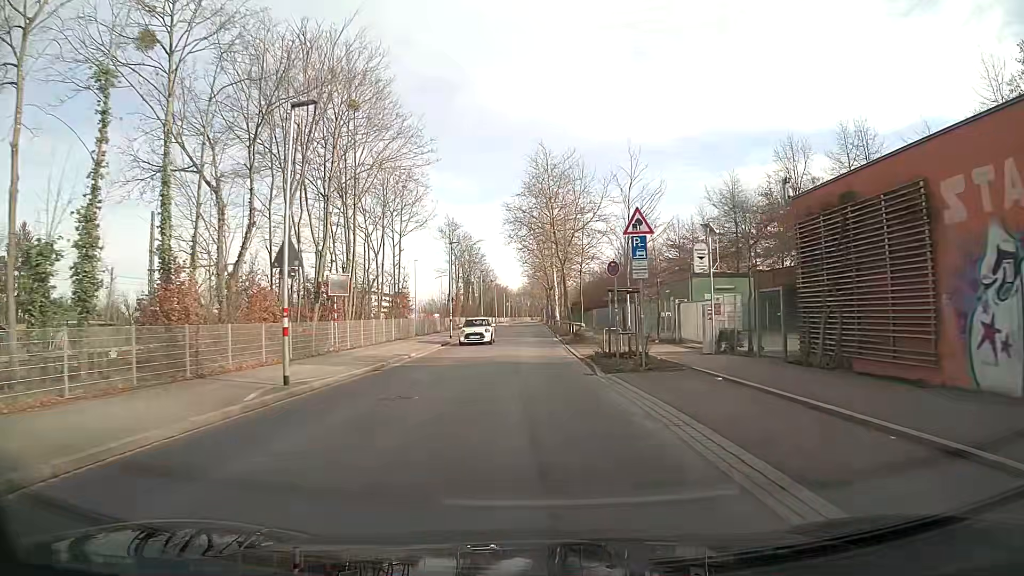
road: tertiary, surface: asphalt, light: Day
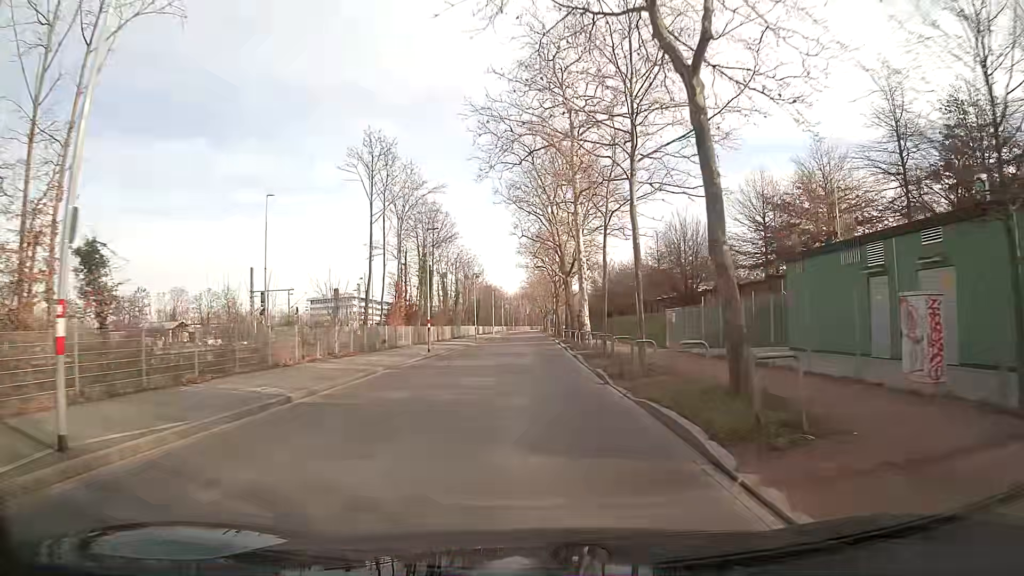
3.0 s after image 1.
(-0.1, +37.4) m; 0°
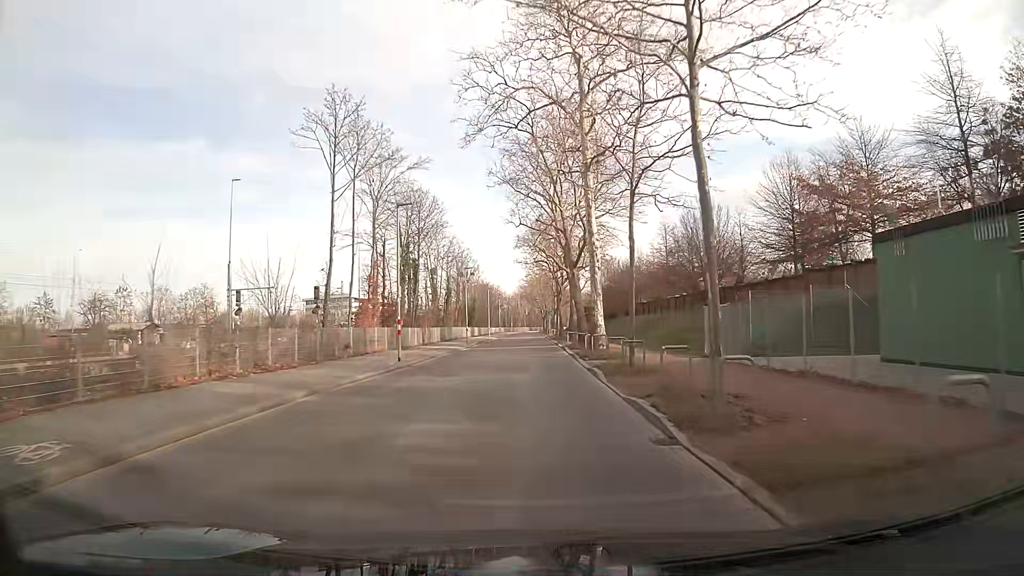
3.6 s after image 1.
(0.0, +7.4) m; 0°
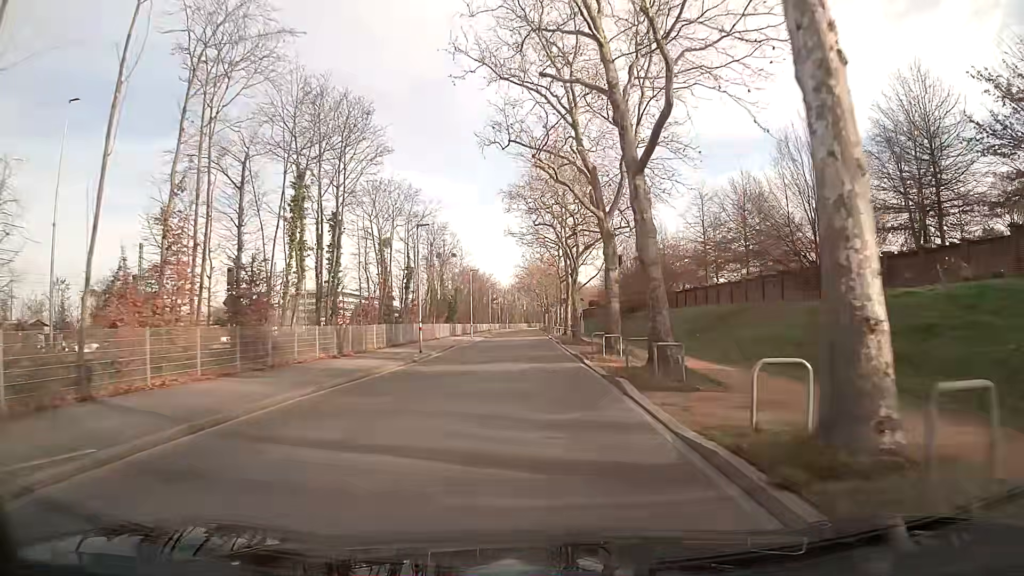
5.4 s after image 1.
(0.0, +22.4) m; 0°
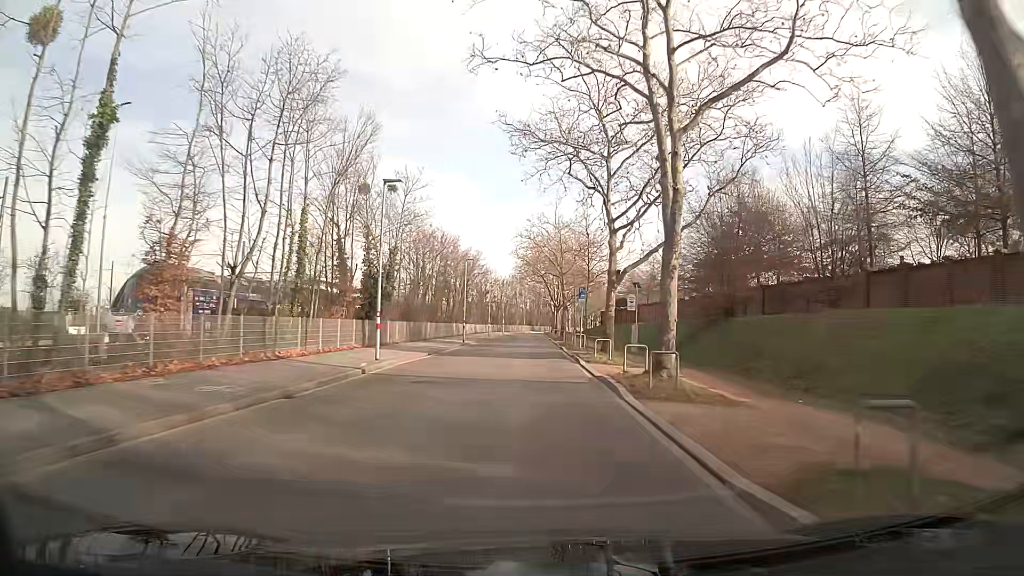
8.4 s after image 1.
(-0.1, +37.6) m; 0°
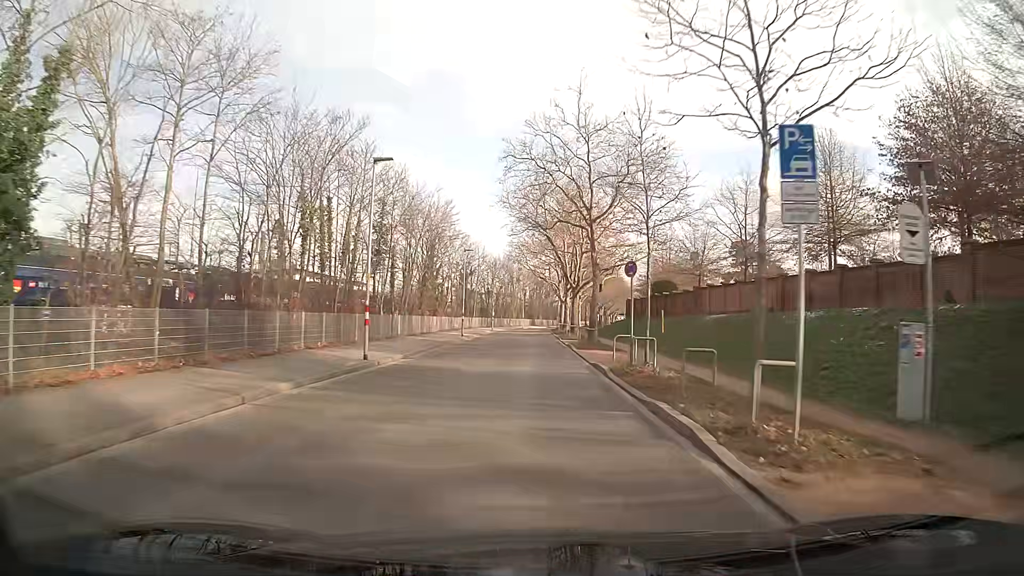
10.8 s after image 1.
(0.0, +30.1) m; 0°
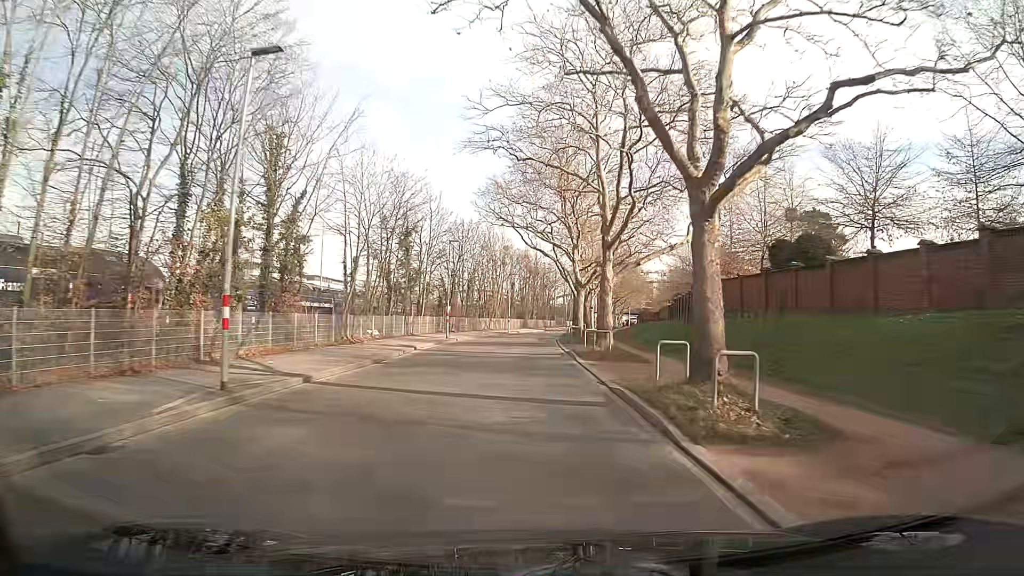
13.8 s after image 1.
(+0.2, +37.2) m; +1°
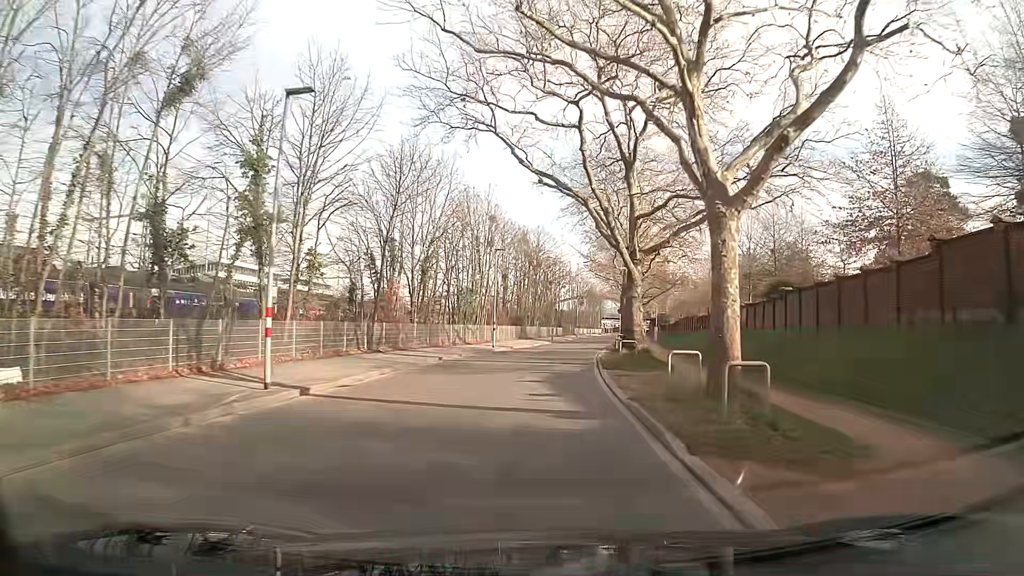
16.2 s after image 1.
(0.0, +29.5) m; 0°
